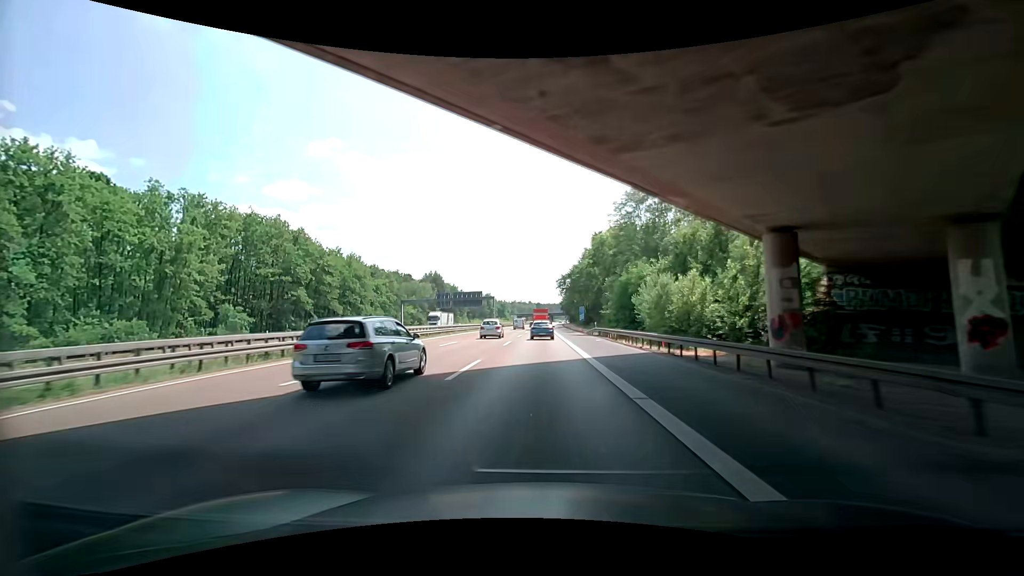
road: motorway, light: Day
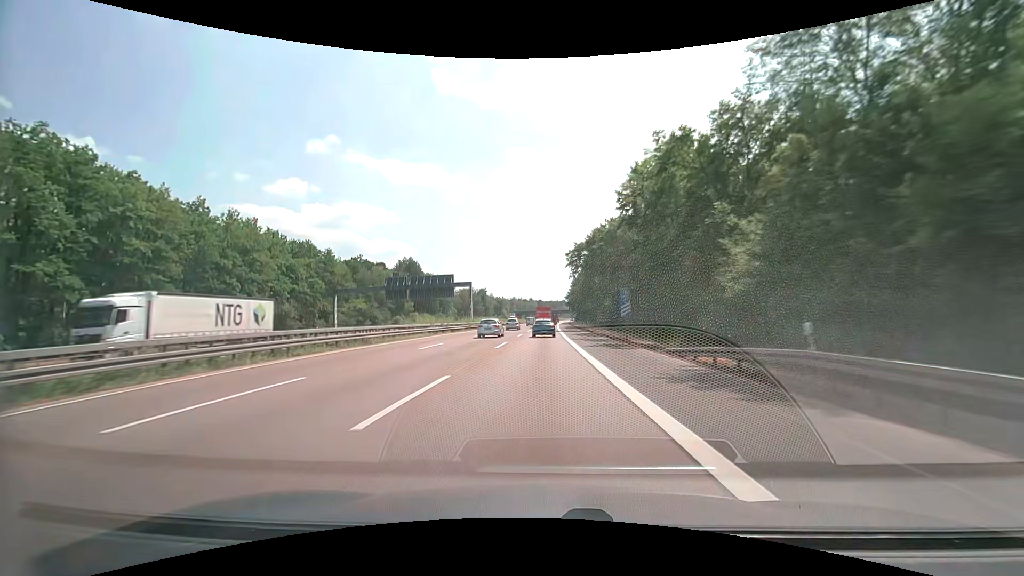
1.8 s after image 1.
(-0.3, +40.9) m; -1°
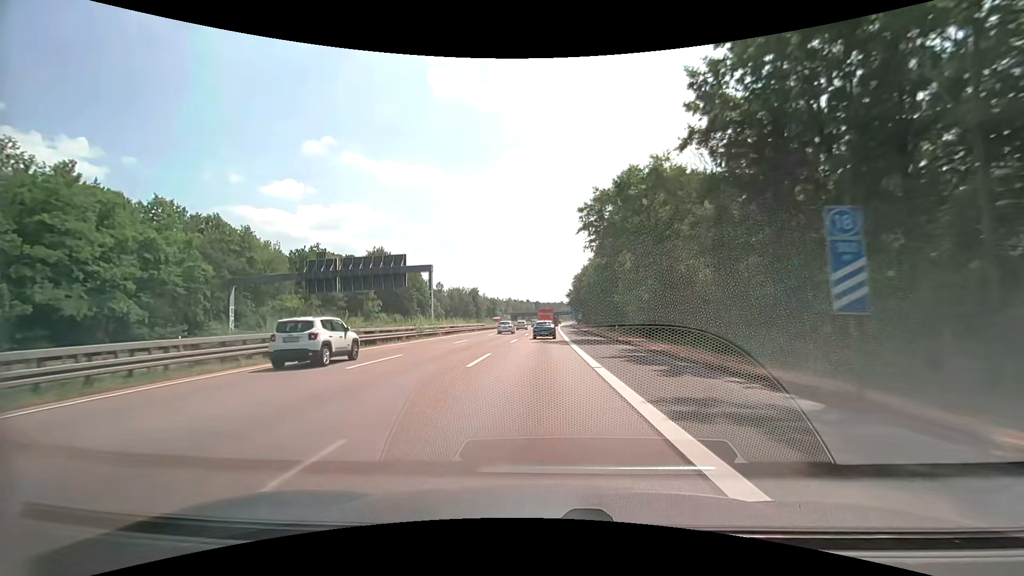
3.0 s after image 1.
(0.0, +27.4) m; 0°
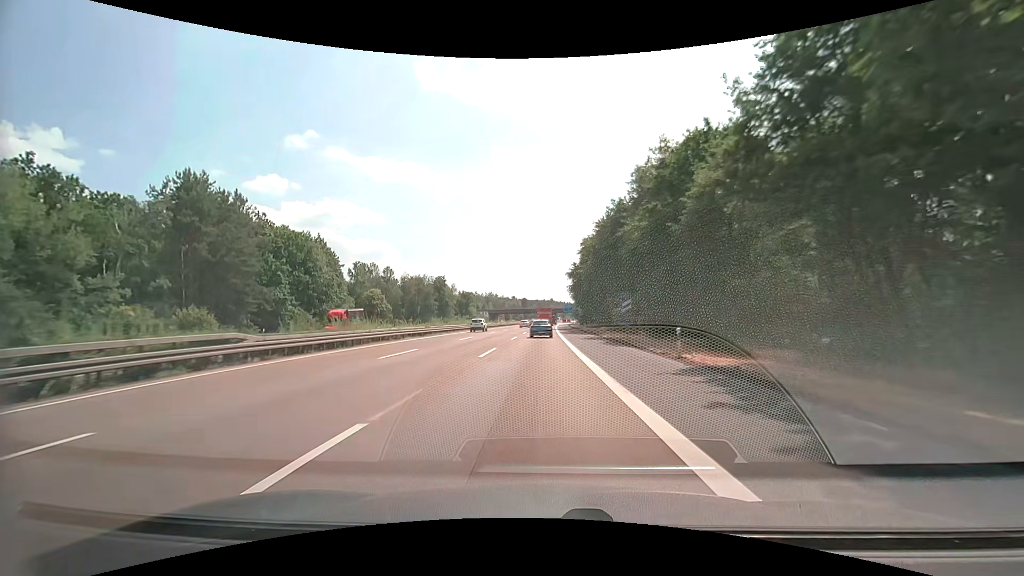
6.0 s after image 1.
(+0.7, +68.7) m; +1°
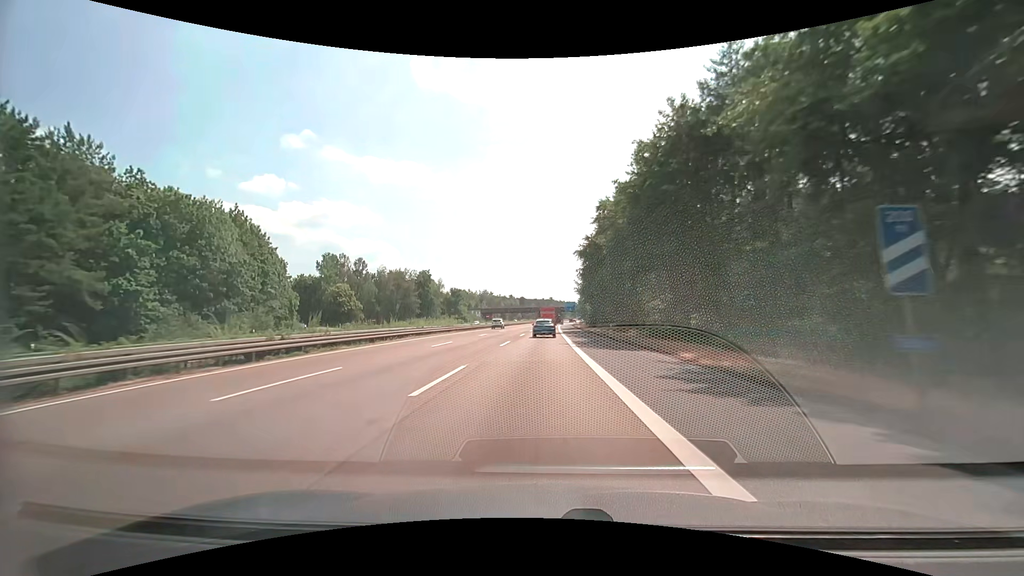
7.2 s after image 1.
(+0.2, +27.6) m; 0°
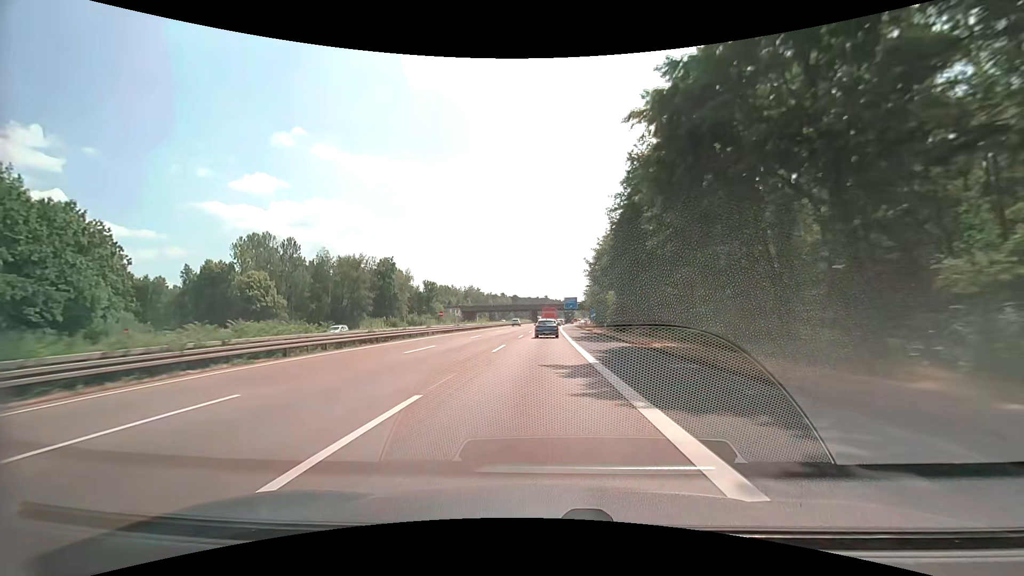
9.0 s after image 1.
(+0.2, +41.5) m; +1°
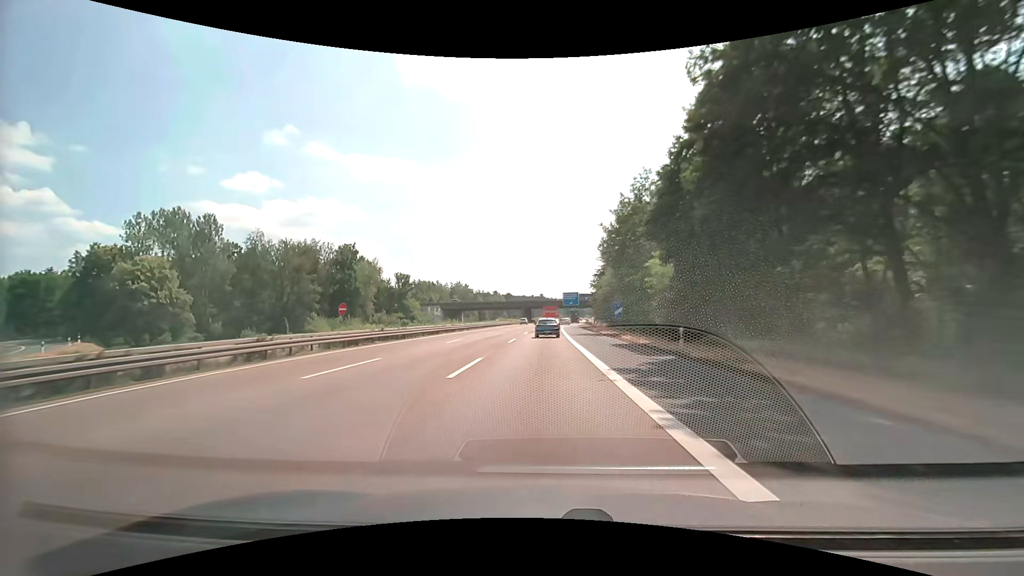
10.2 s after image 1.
(+0.1, +27.6) m; 0°
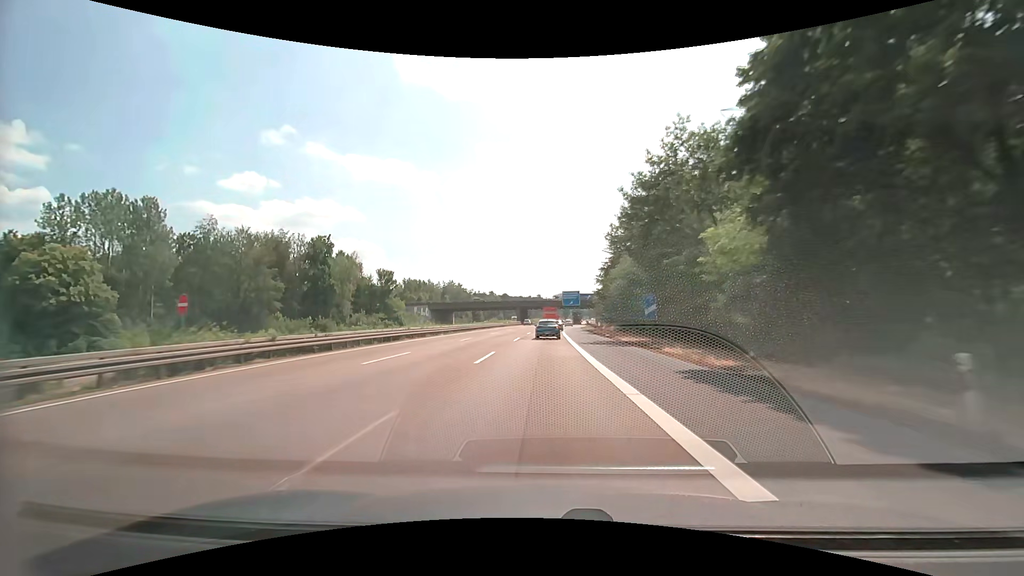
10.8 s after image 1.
(+0.1, +13.7) m; 0°
(0, +10) (0, +20) (0, +30) (+1, +40) (+1, +50) (+1, +60) (+2, +70) (+3, +80) (+4, +90) (+5, +100) m
